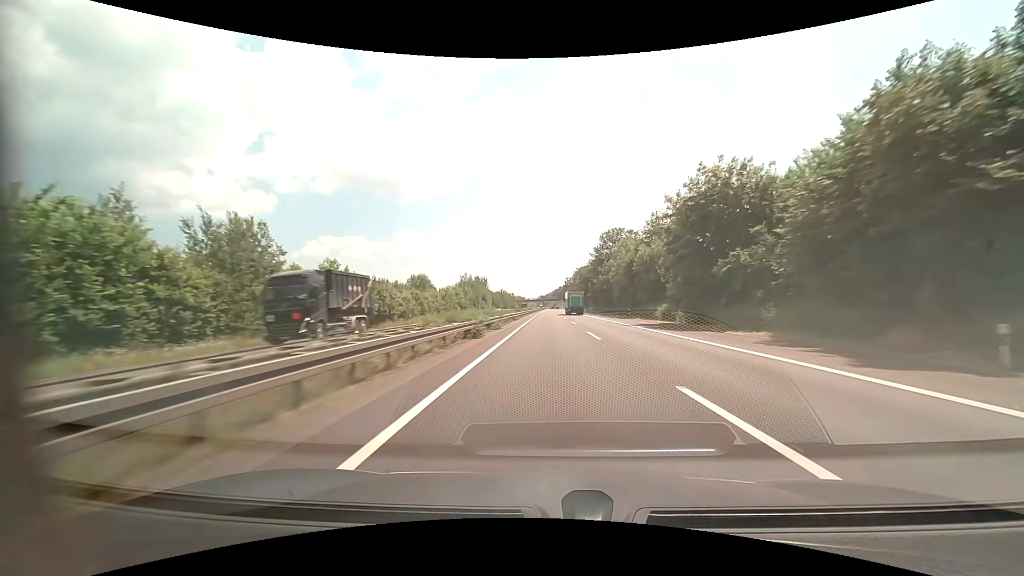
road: motorway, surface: asphalt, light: Day
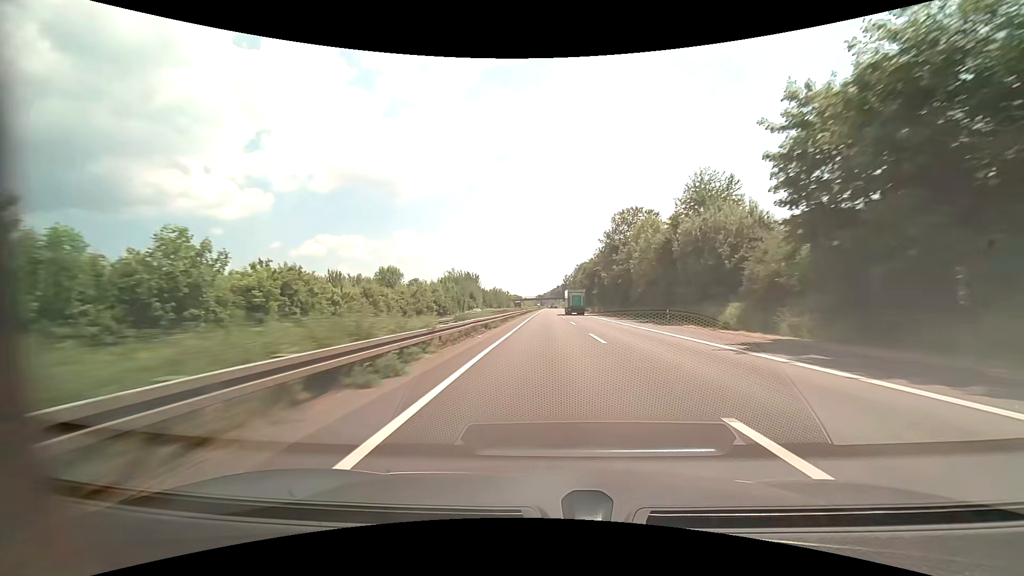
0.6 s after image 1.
(0.0, +20.5) m; 0°
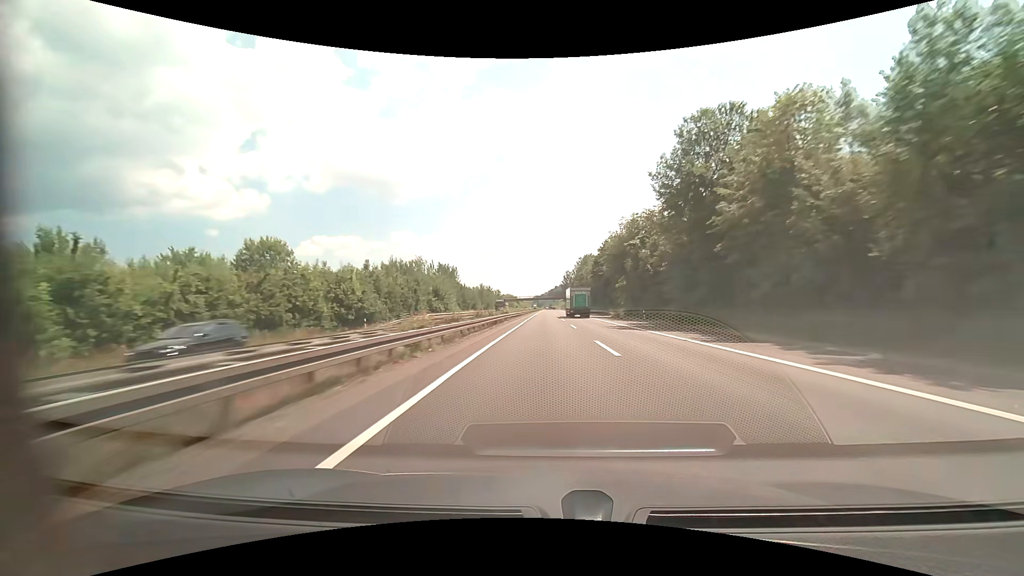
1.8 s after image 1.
(+0.1, +41.1) m; 0°
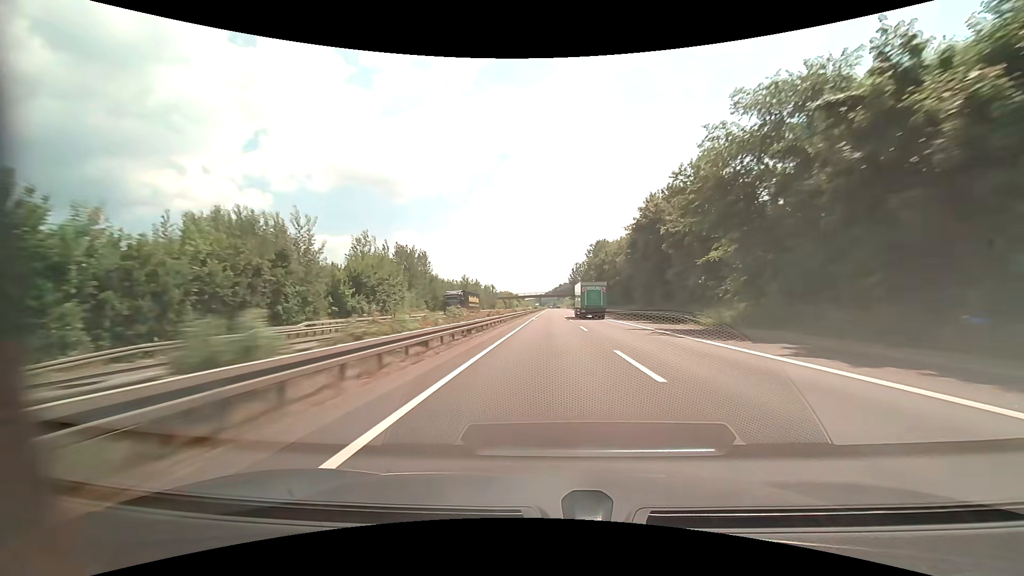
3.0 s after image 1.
(0.0, +41.1) m; 0°
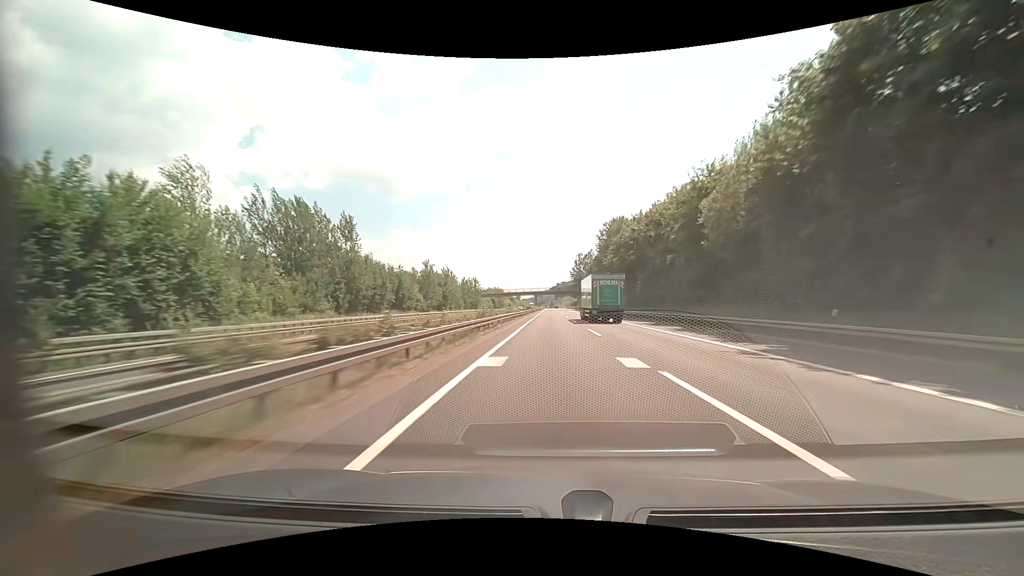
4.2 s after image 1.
(0.0, +41.1) m; 0°
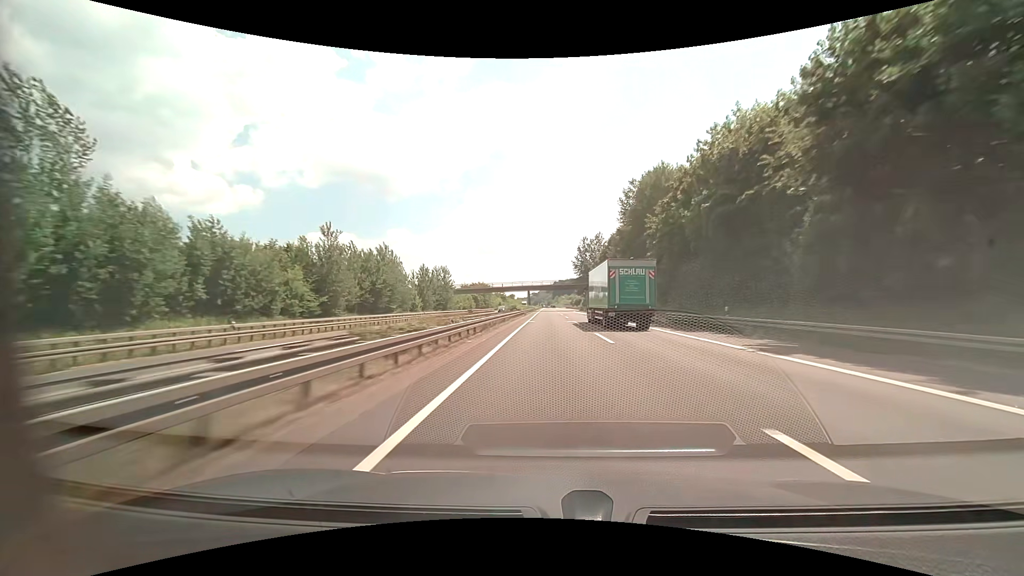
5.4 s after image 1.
(0.0, +41.2) m; 0°
